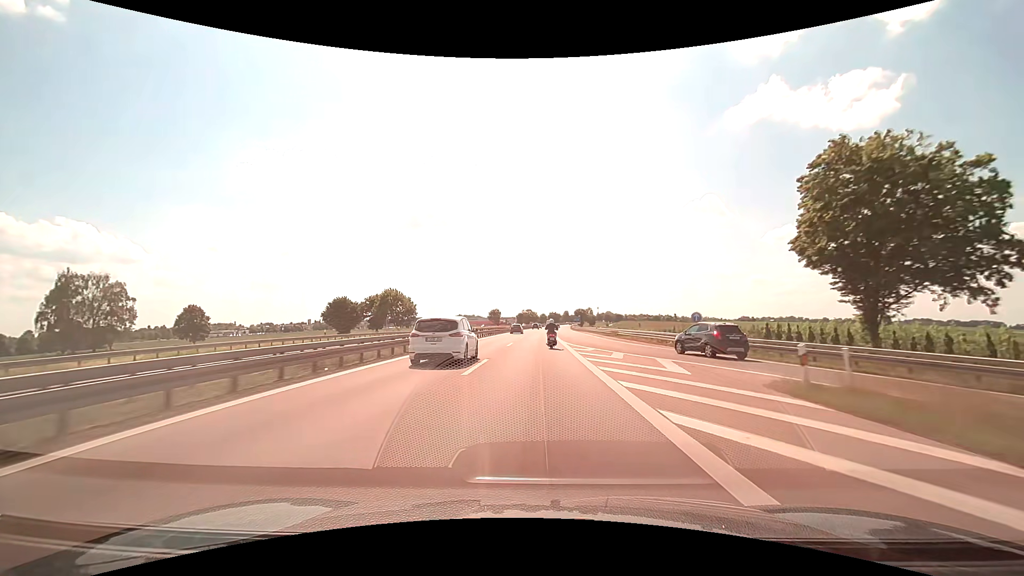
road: motorway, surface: asphalt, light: Day
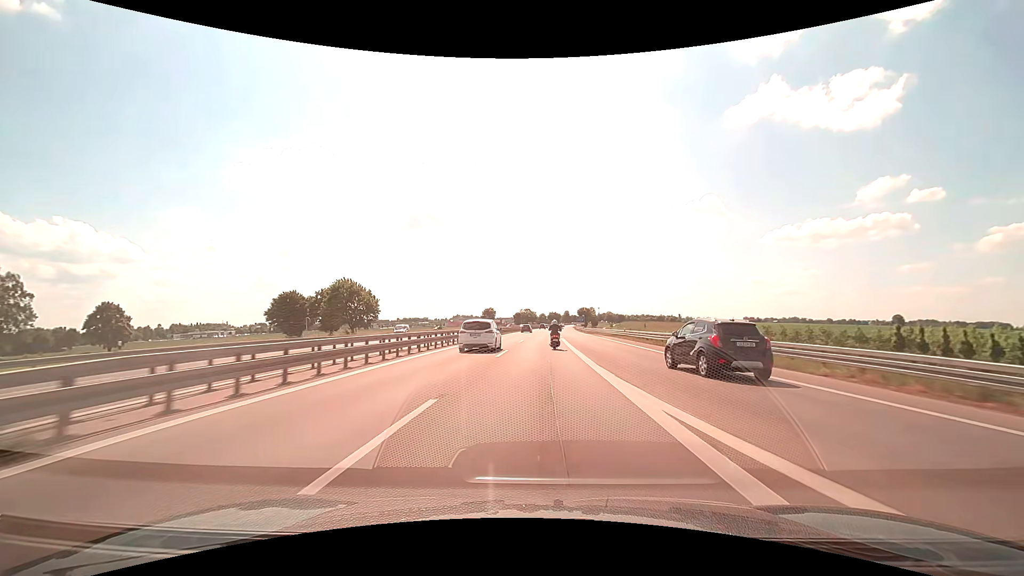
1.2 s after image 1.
(0.0, +28.1) m; 0°
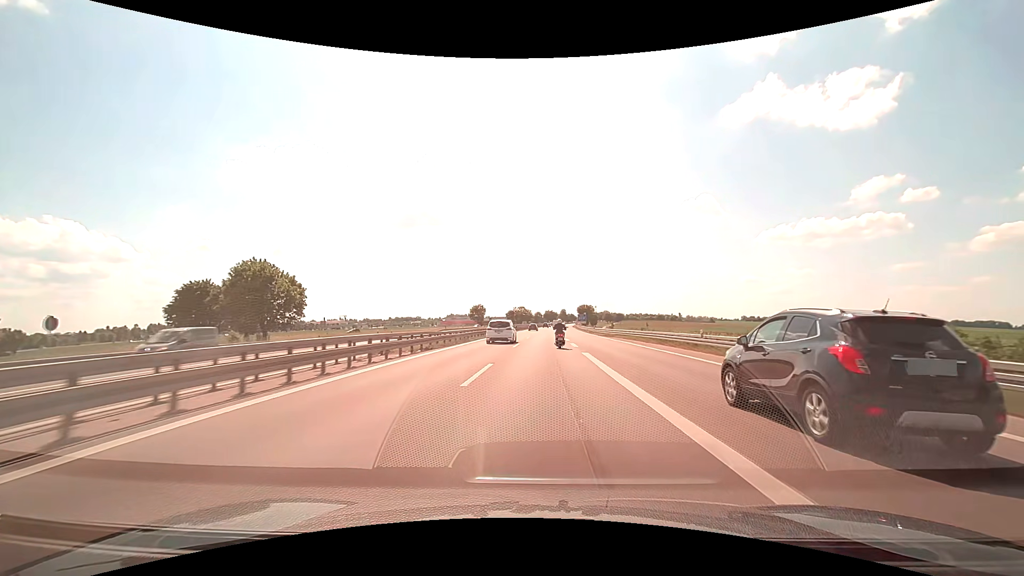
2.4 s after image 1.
(+0.1, +28.1) m; 0°
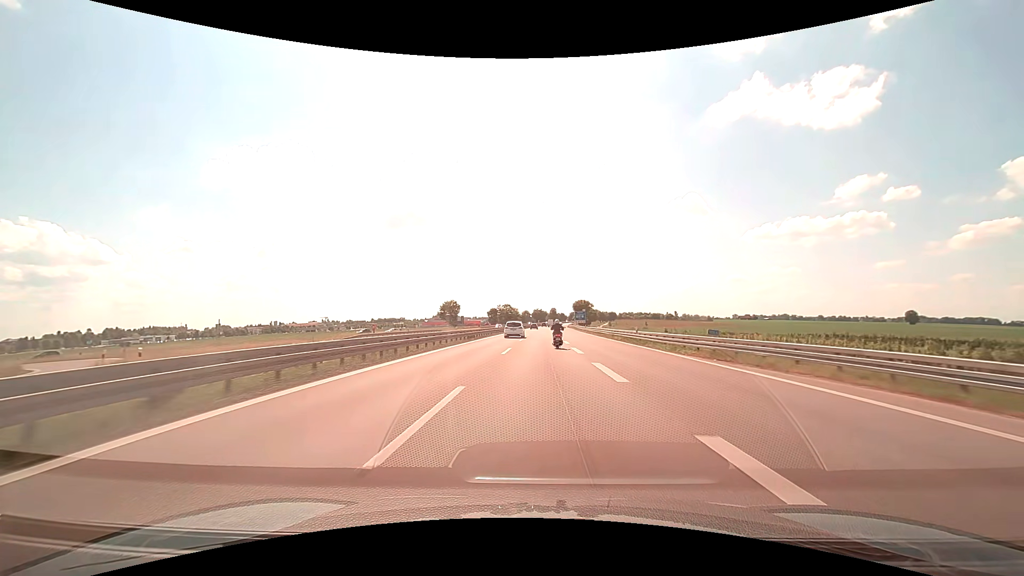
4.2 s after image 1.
(+0.5, +42.2) m; +1°
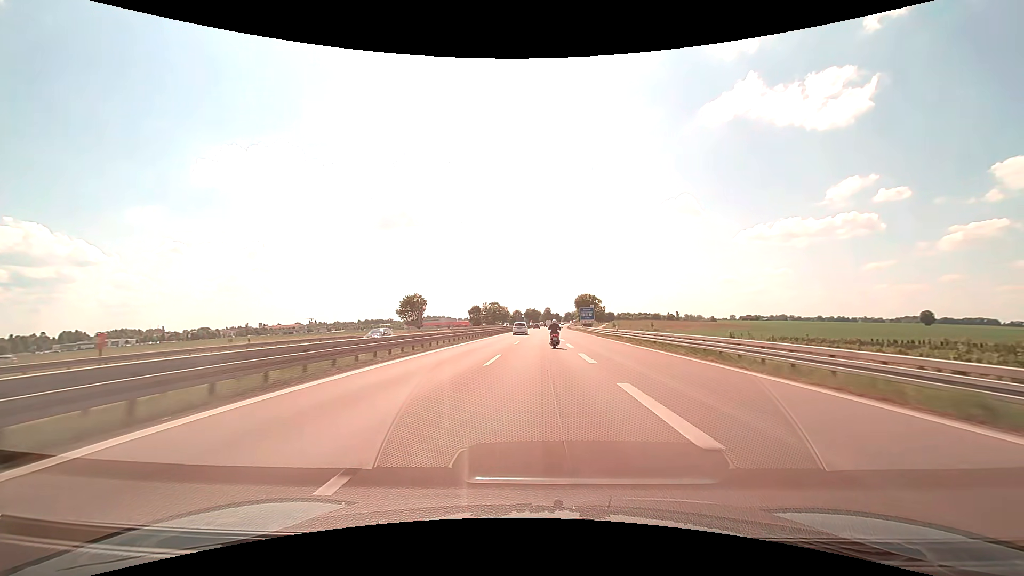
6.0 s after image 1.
(+0.3, +42.2) m; +1°
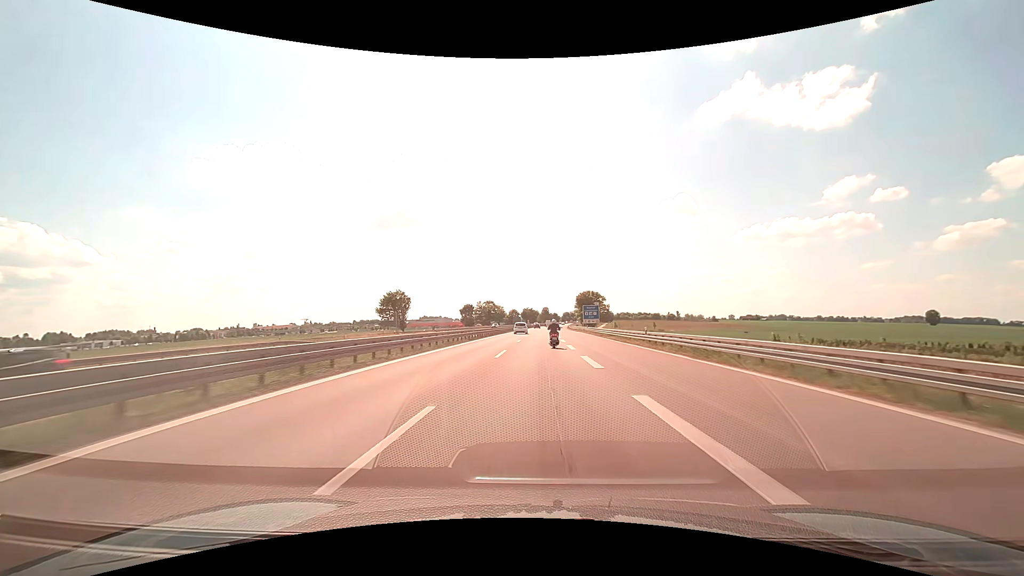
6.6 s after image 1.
(0.0, +14.1) m; 0°
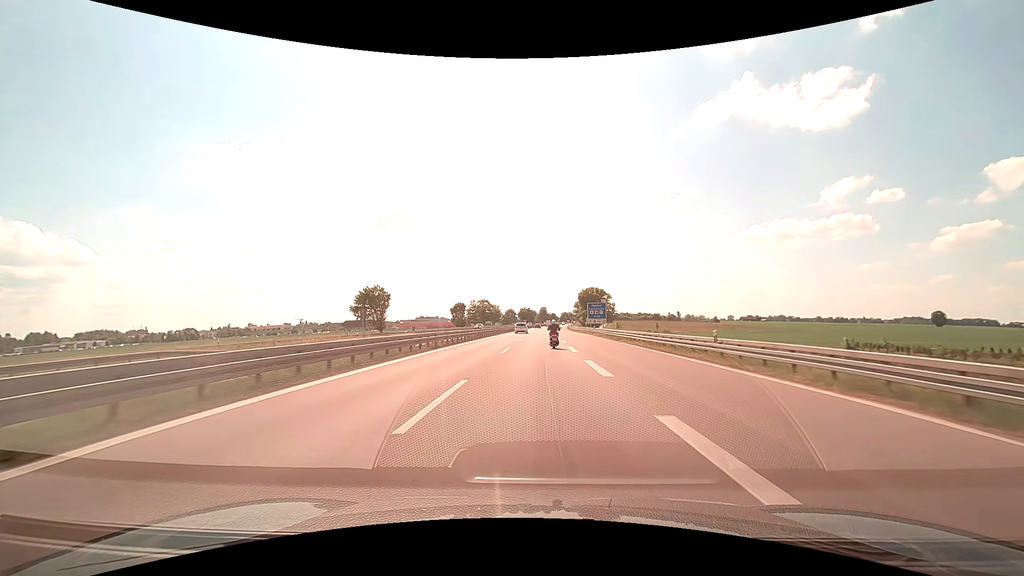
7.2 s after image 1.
(0.0, +14.1) m; 0°
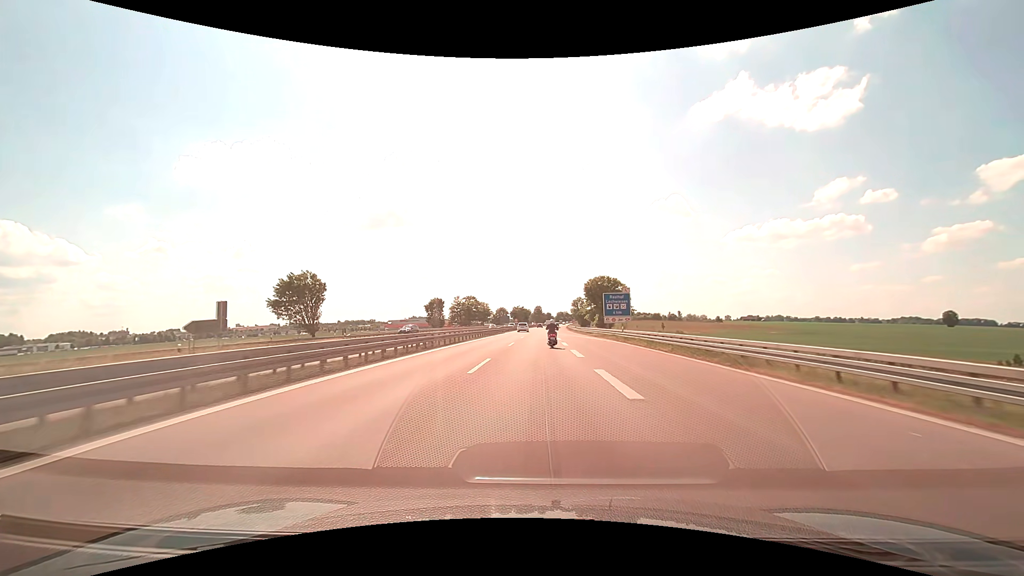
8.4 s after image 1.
(+0.1, +28.3) m; +1°
